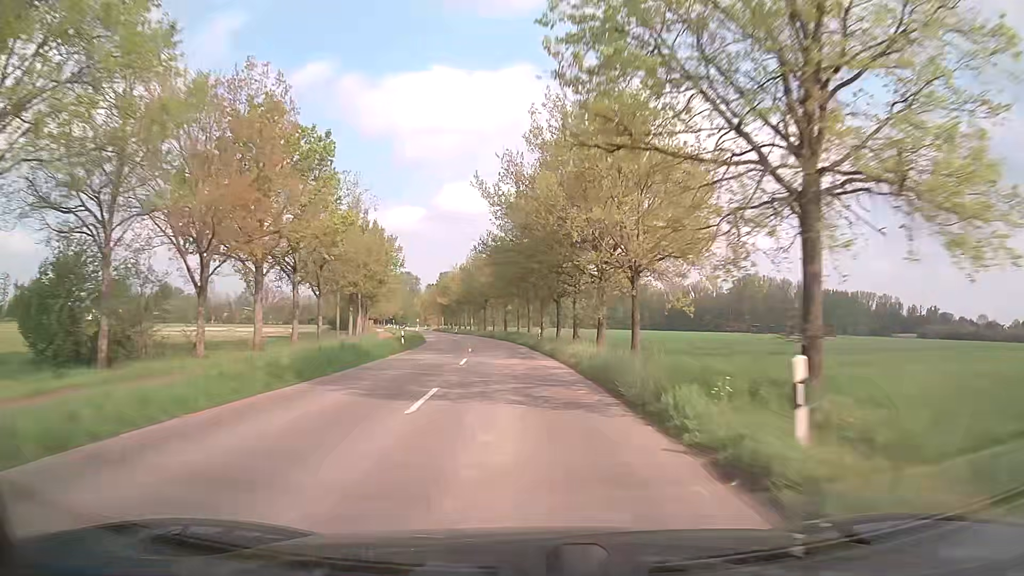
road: secondary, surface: asphalt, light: Day
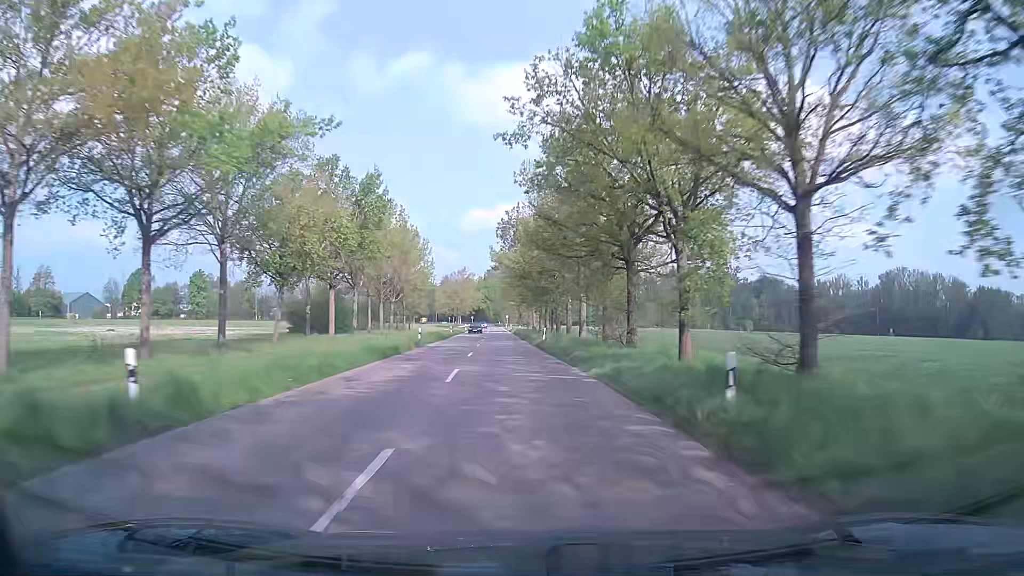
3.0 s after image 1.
(-5.6, +66.8) m; -10°
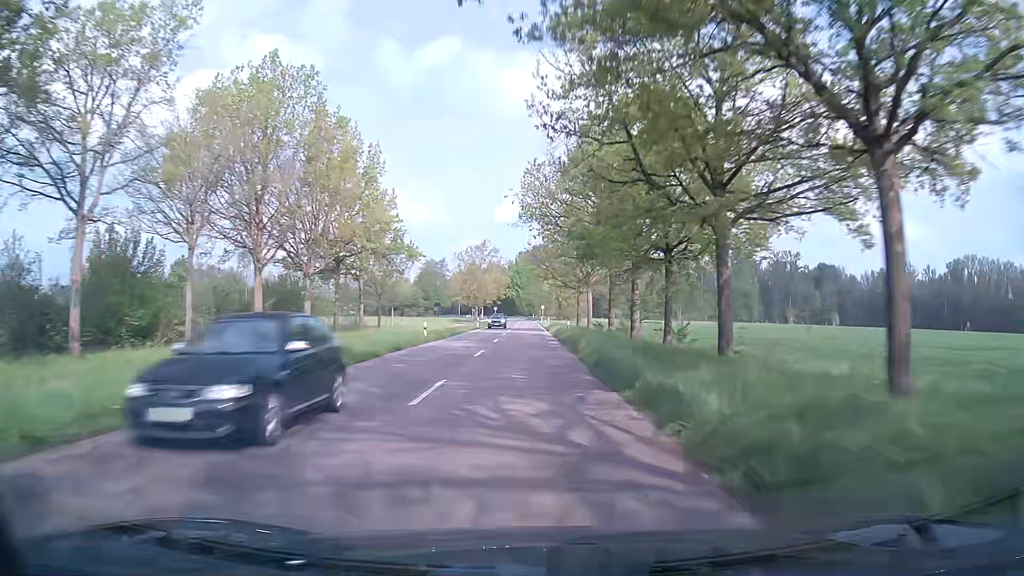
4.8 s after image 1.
(-1.2, +41.1) m; -3°
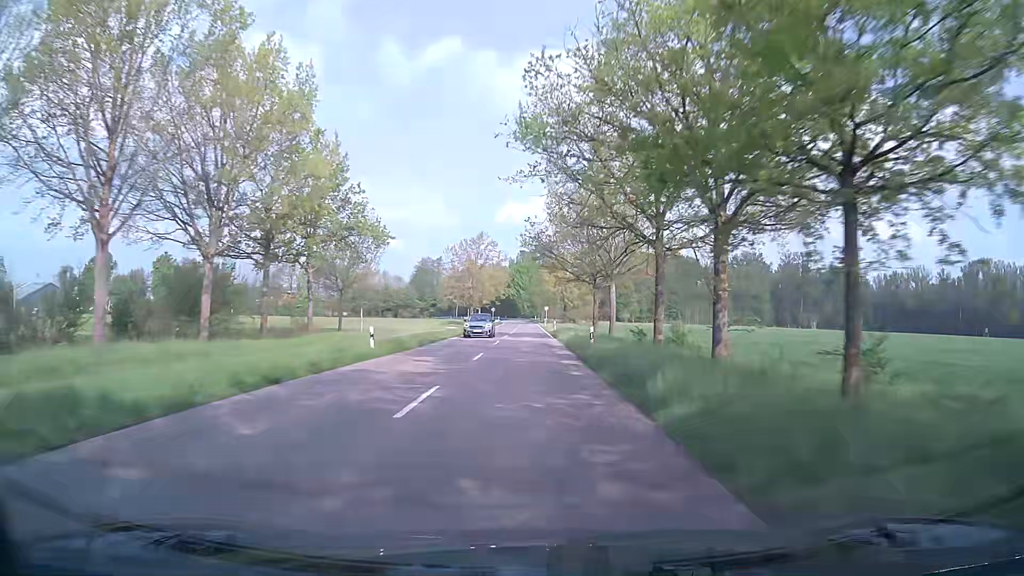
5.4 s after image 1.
(-0.1, +13.4) m; -1°
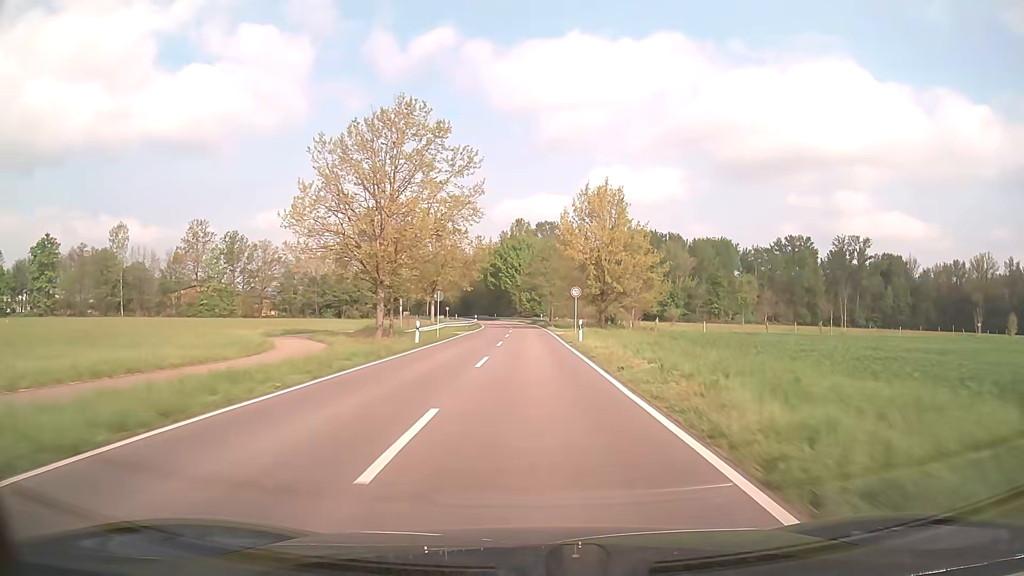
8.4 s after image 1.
(0.0, +63.1) m; 0°
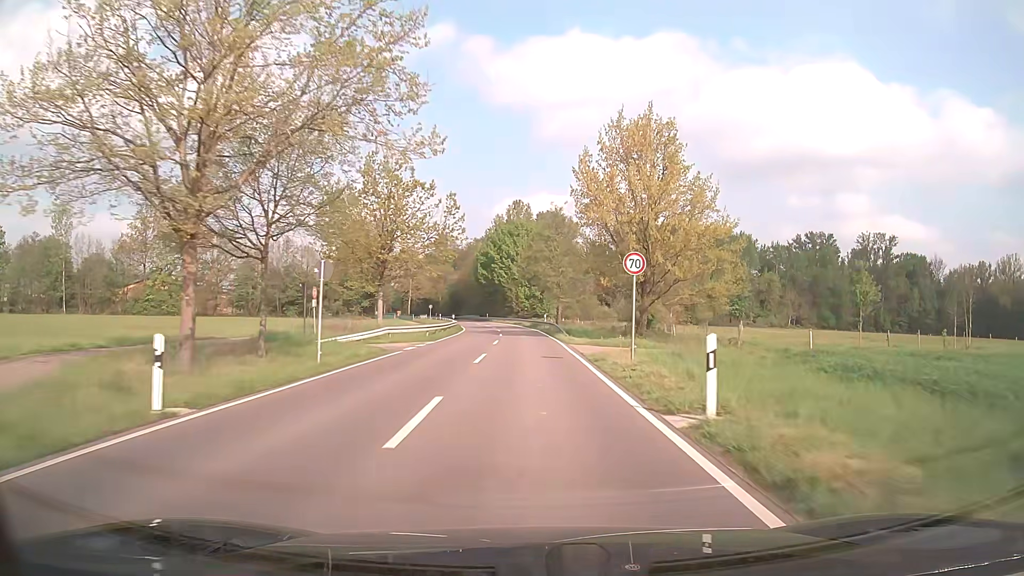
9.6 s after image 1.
(0.0, +22.5) m; 0°
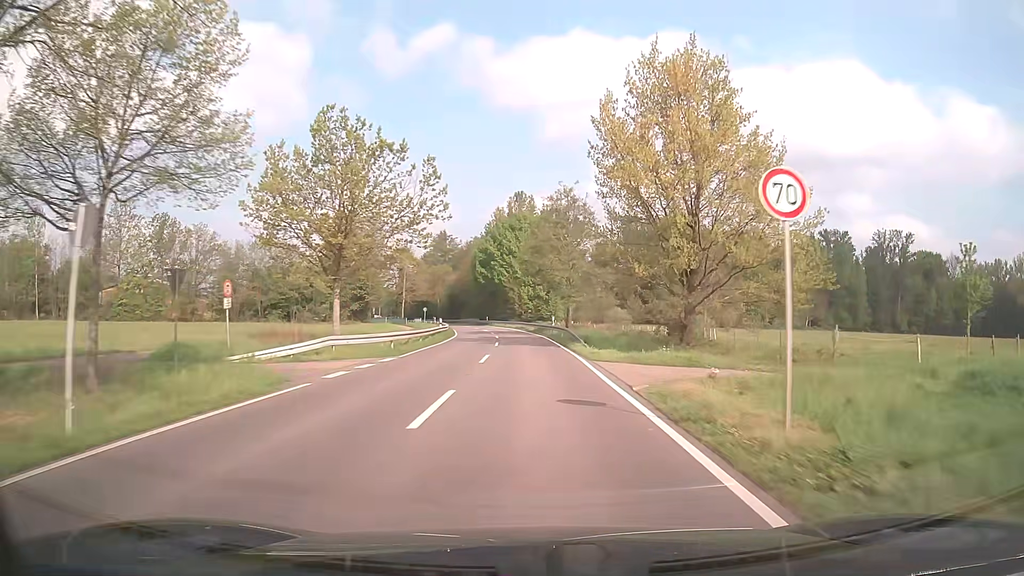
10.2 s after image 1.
(0.0, +10.5) m; 0°
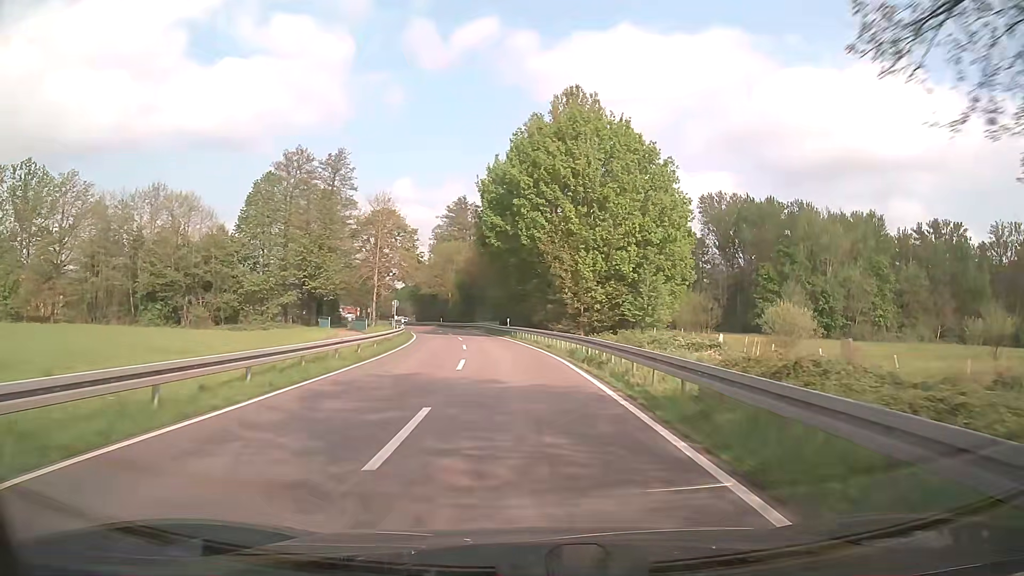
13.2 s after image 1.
(-1.1, +50.3) m; -4°
(0, +10) (-1, +20) (-1, +30) (-2, +40) (-4, +50) (-5, +60) (-7, +69) (-9, +79) (-12, +89) (-14, +99) m
